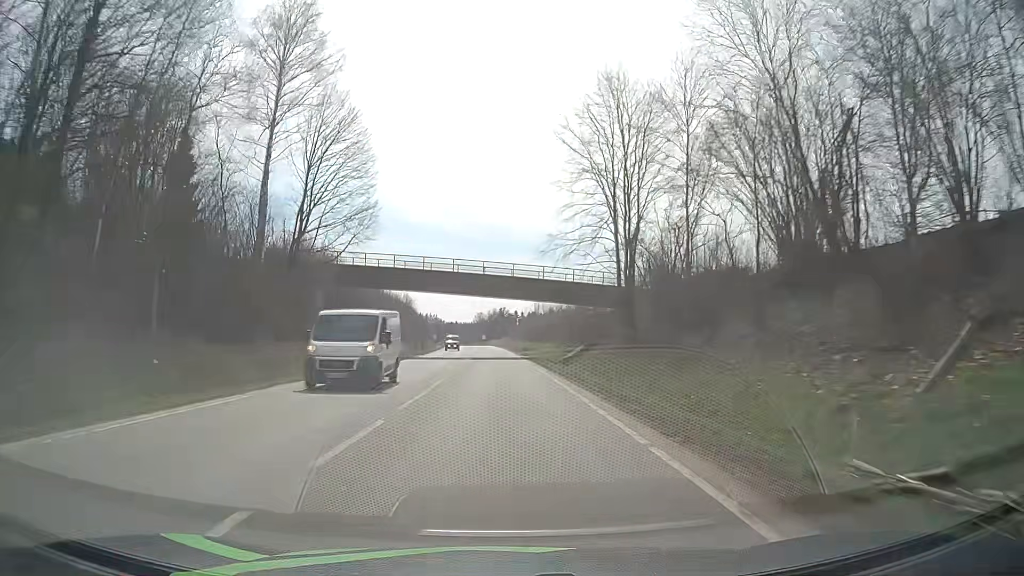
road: primary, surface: asphalt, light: Day
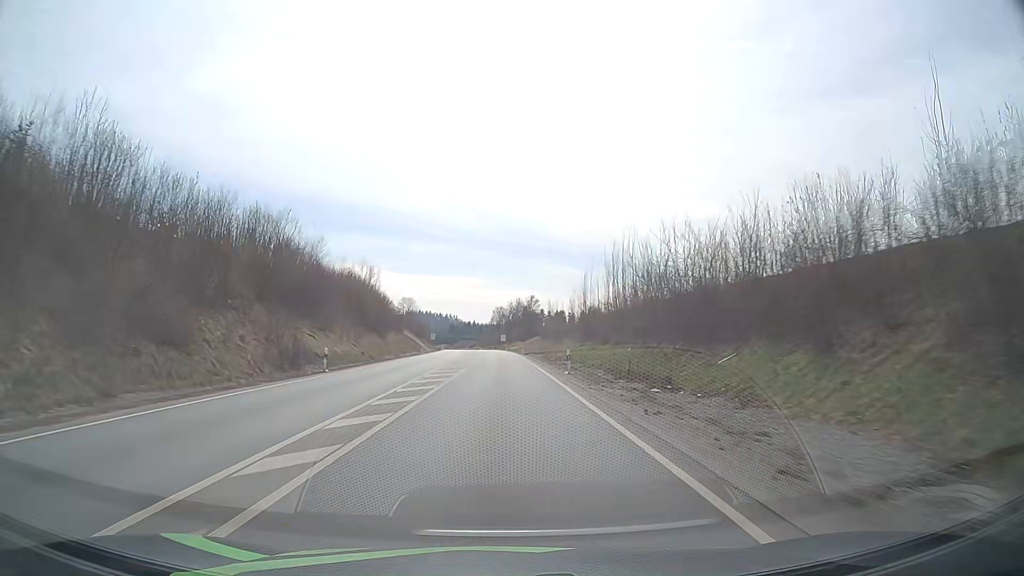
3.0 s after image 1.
(-1.3, +73.1) m; -2°
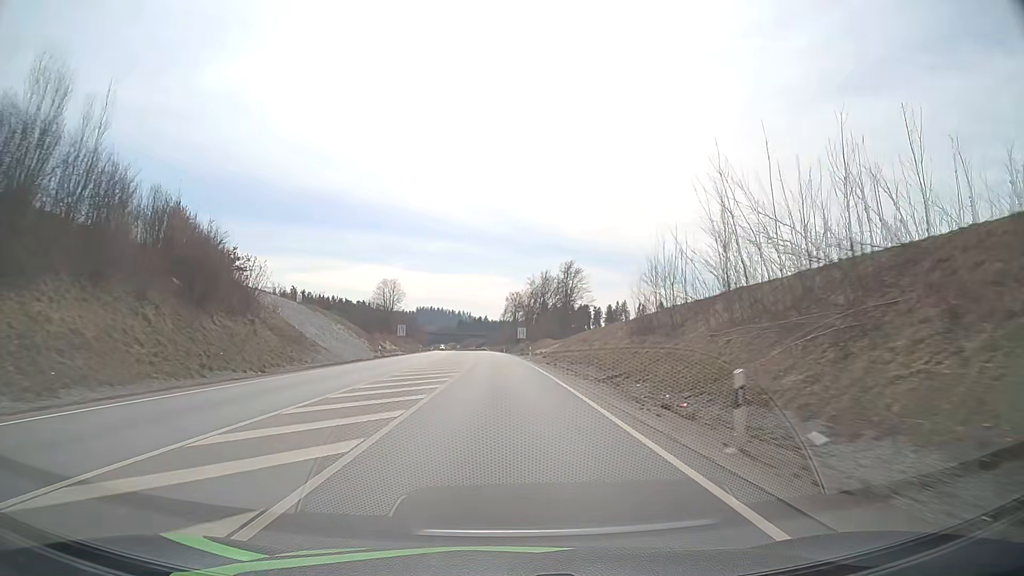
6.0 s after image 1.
(-0.8, +72.0) m; -1°
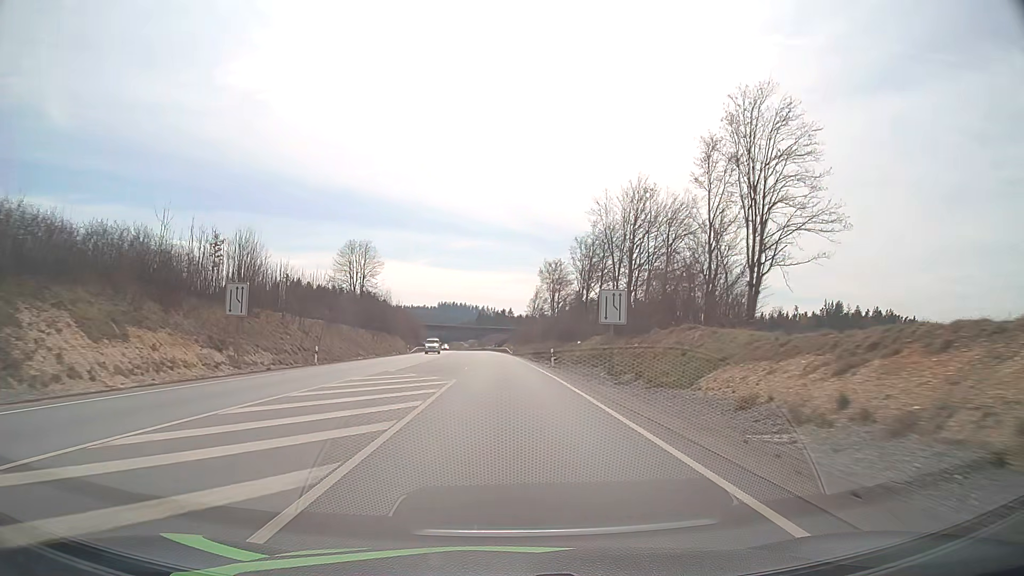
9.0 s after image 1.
(-1.4, +70.5) m; -2°
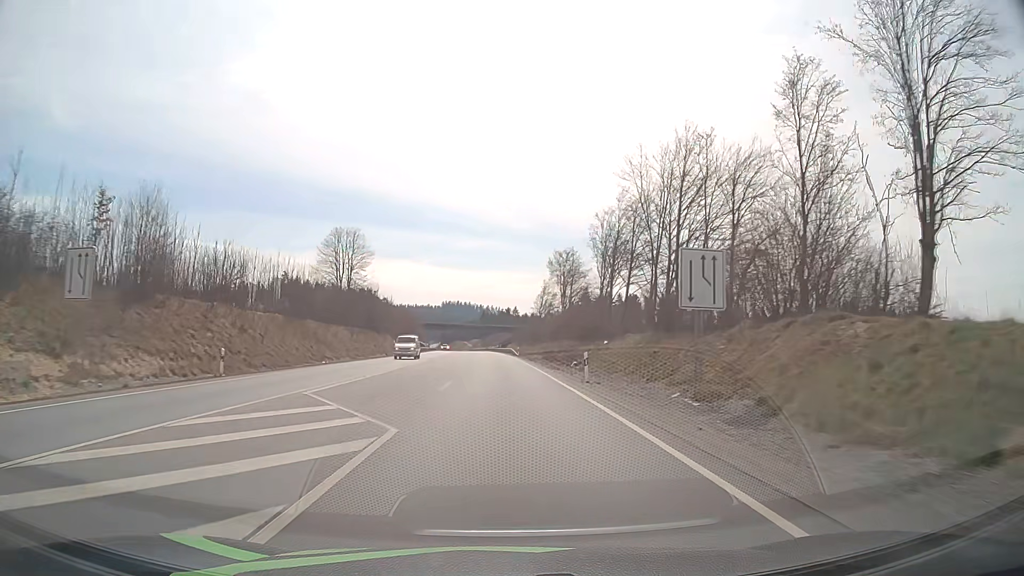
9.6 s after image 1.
(0.0, +14.0) m; 0°
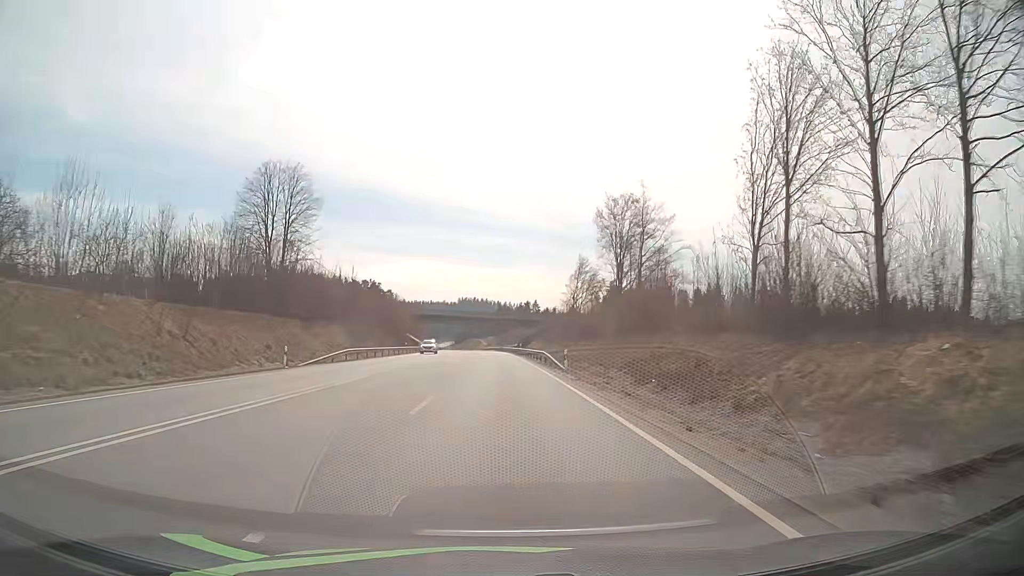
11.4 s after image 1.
(-0.6, +42.0) m; -1°
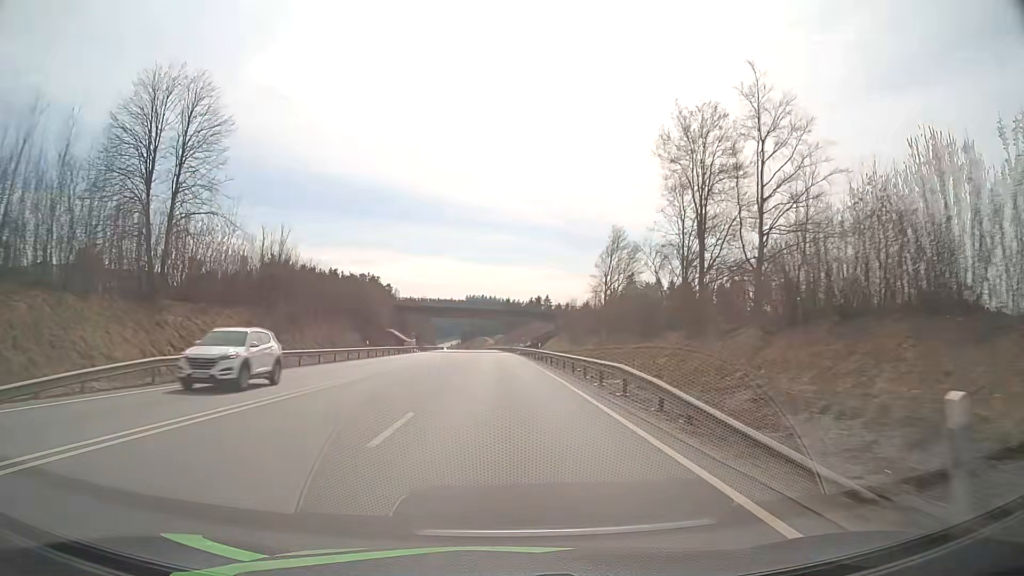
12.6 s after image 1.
(-0.2, +27.7) m; -1°
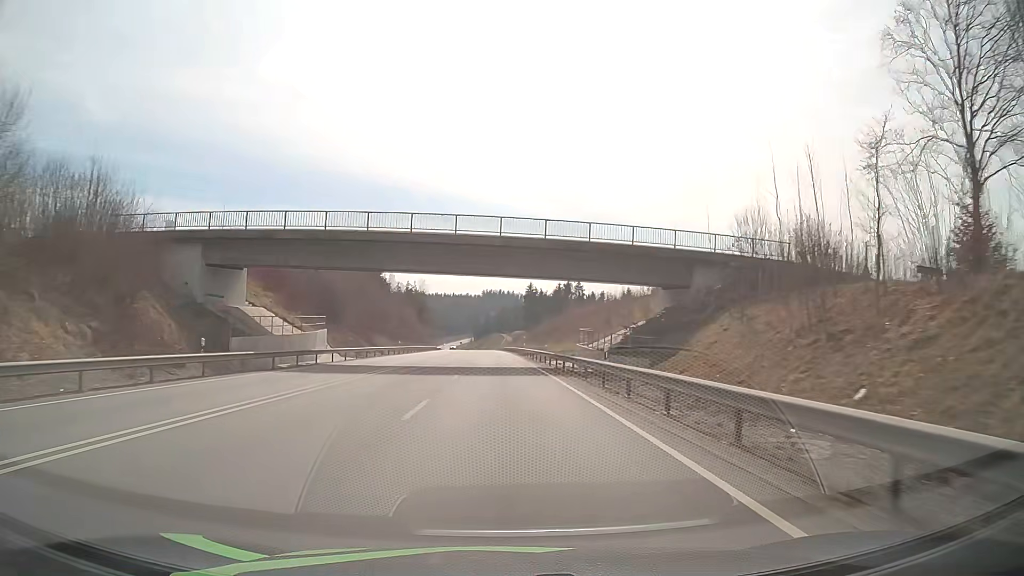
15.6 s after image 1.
(-1.2, +68.5) m; -2°
(0, +10) (0, +20) (0, +30) (0, +40) (-1, +50) (-1, +60) (-1, +70) (-1, +80) (-2, +90) (-2, +100) m
